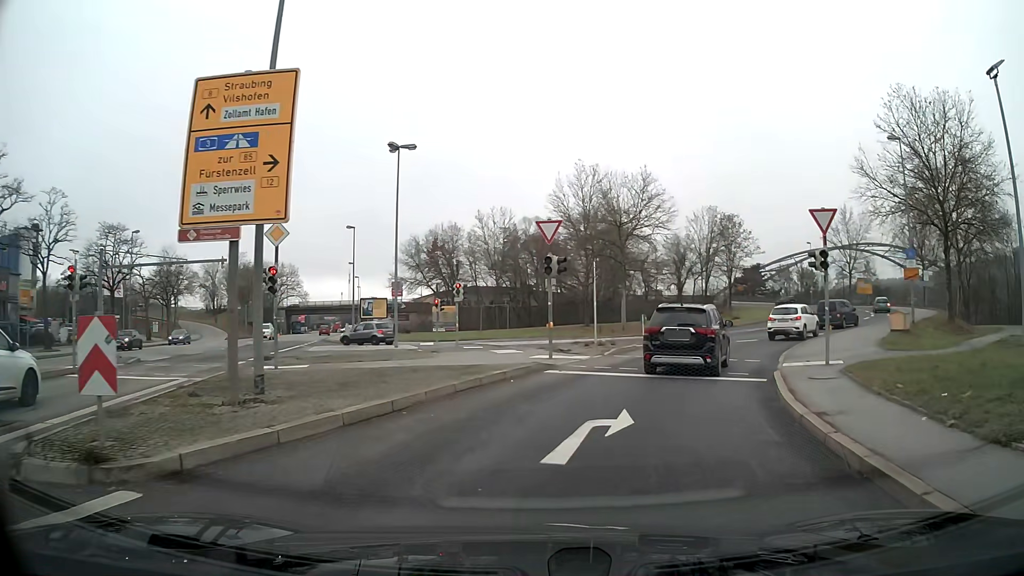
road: primary_link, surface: asphalt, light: Day
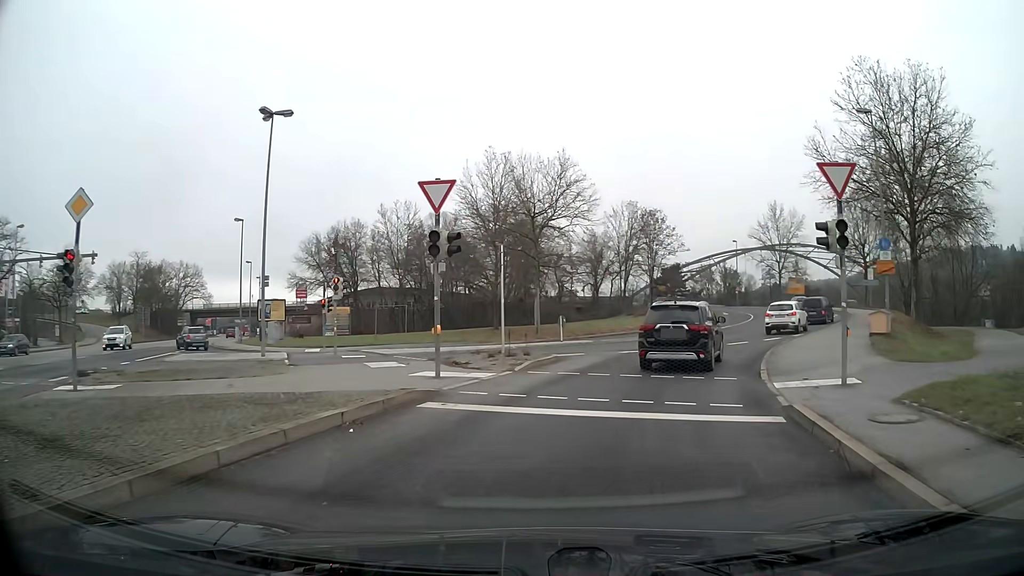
(+0.4, +6.1) m; +8°
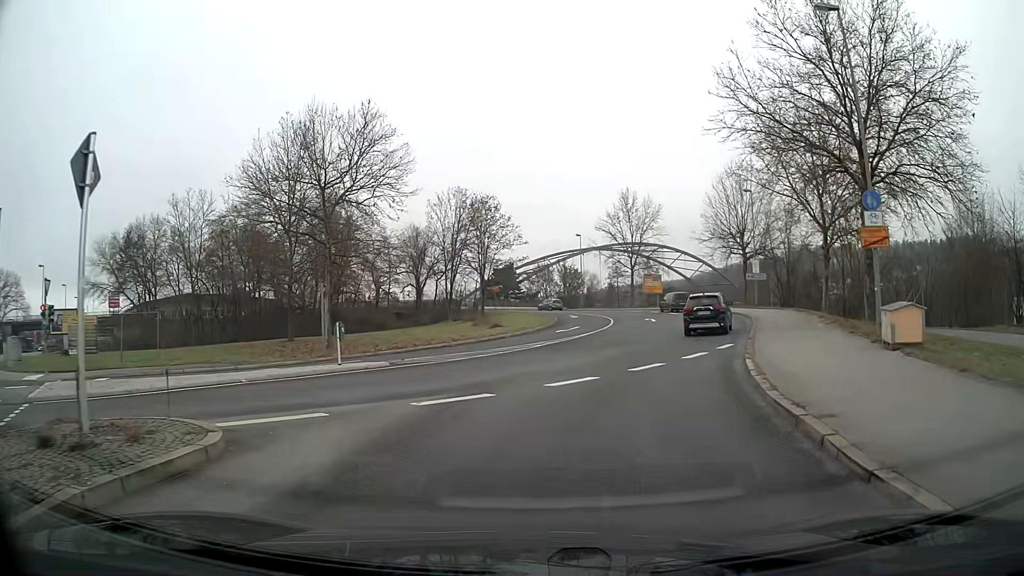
(+1.6, +12.4) m; +14°
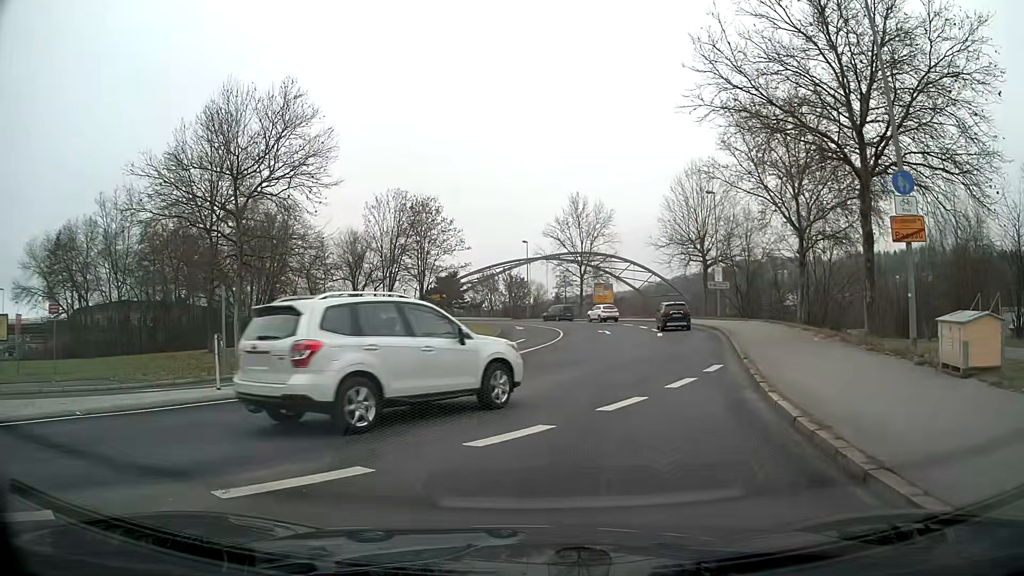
(+0.2, +4.6) m; +4°
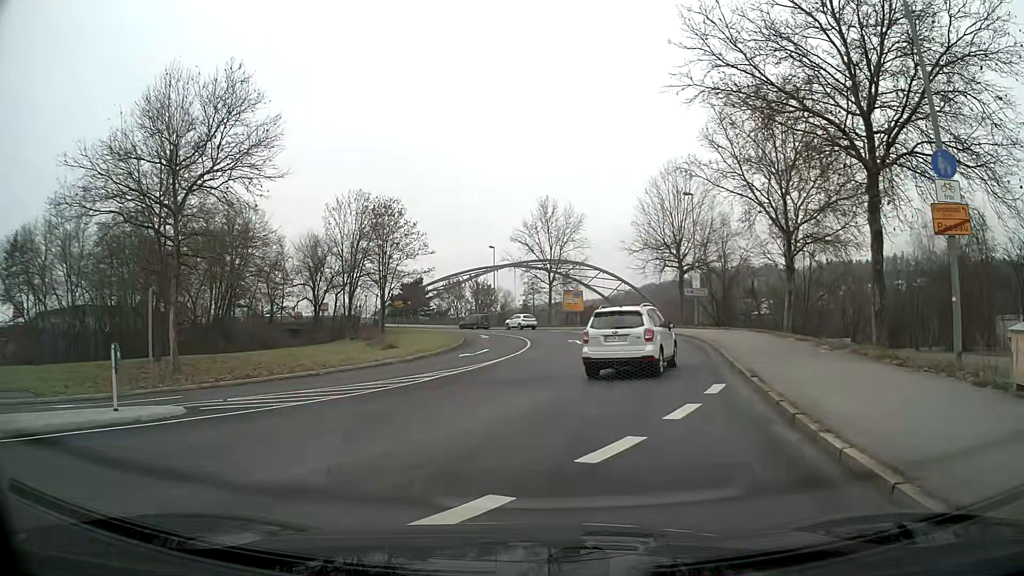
(+0.1, +3.2) m; +2°
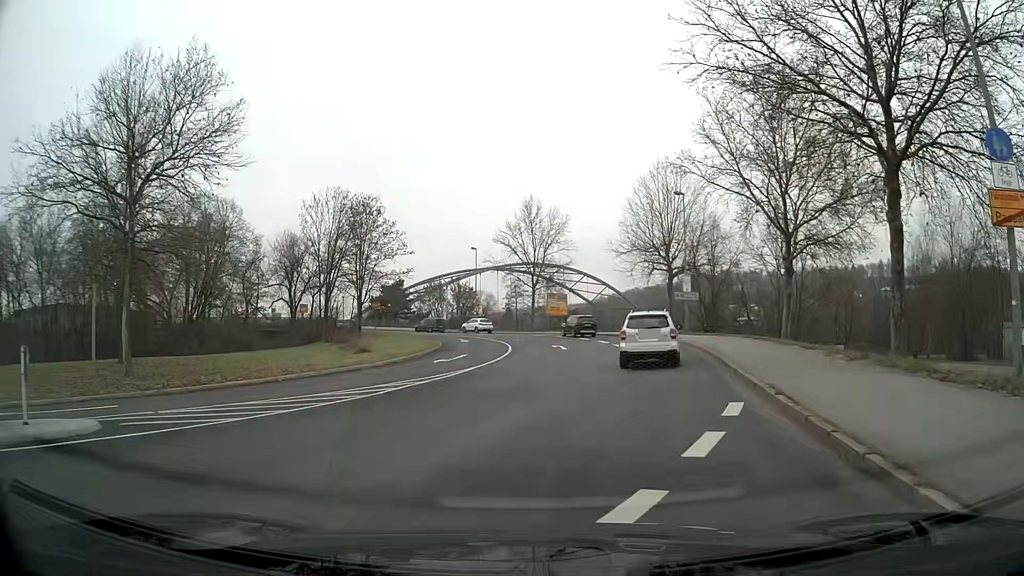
(0.0, +2.5) m; +1°
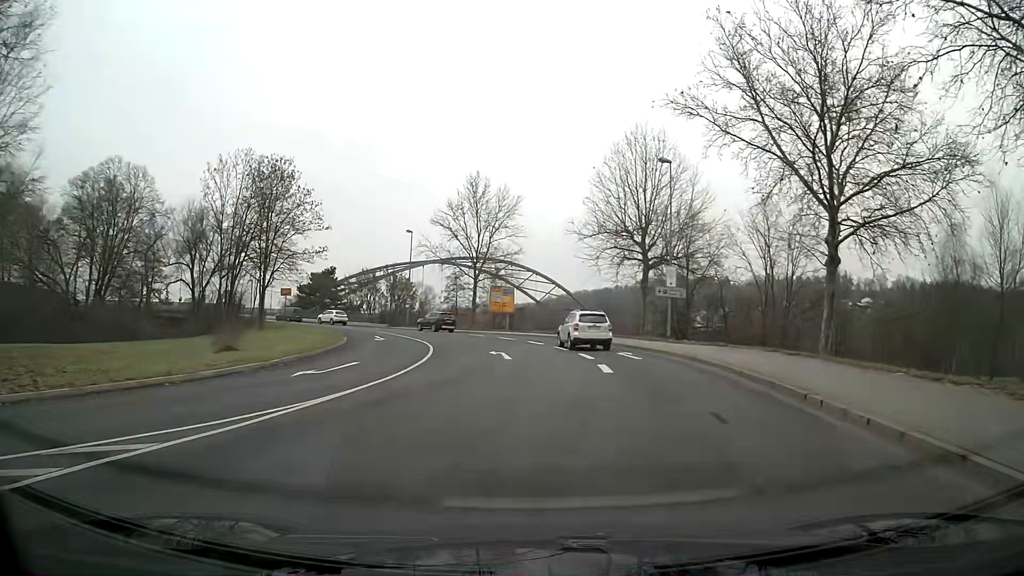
(+0.5, +11.6) m; +5°
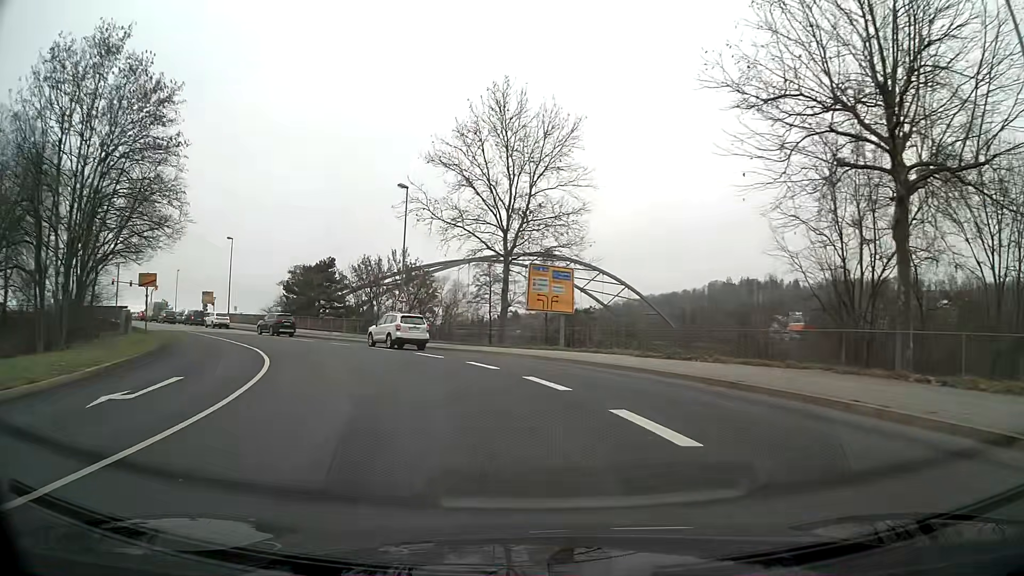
(-0.9, +28.0) m; -8°
